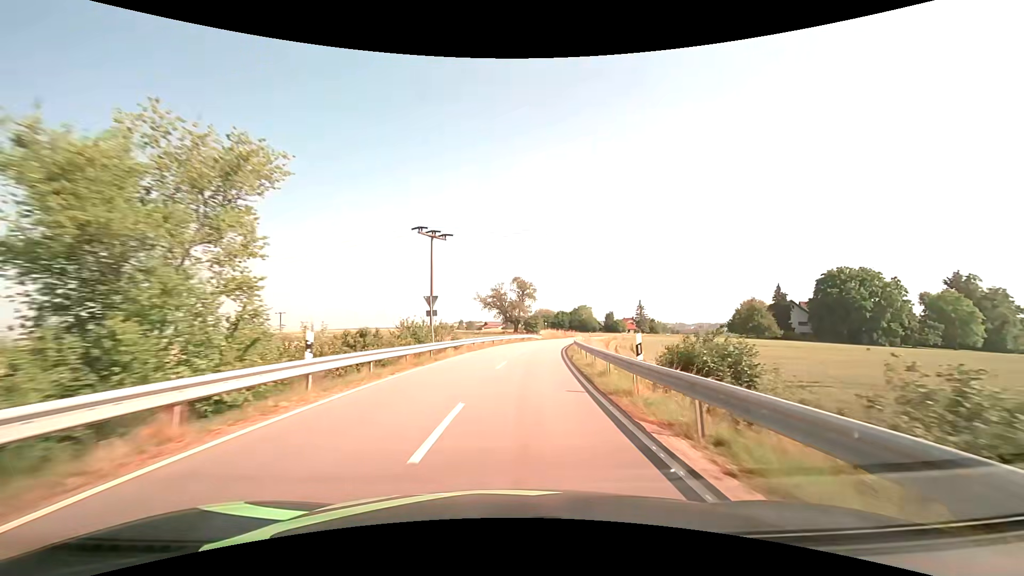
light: Day
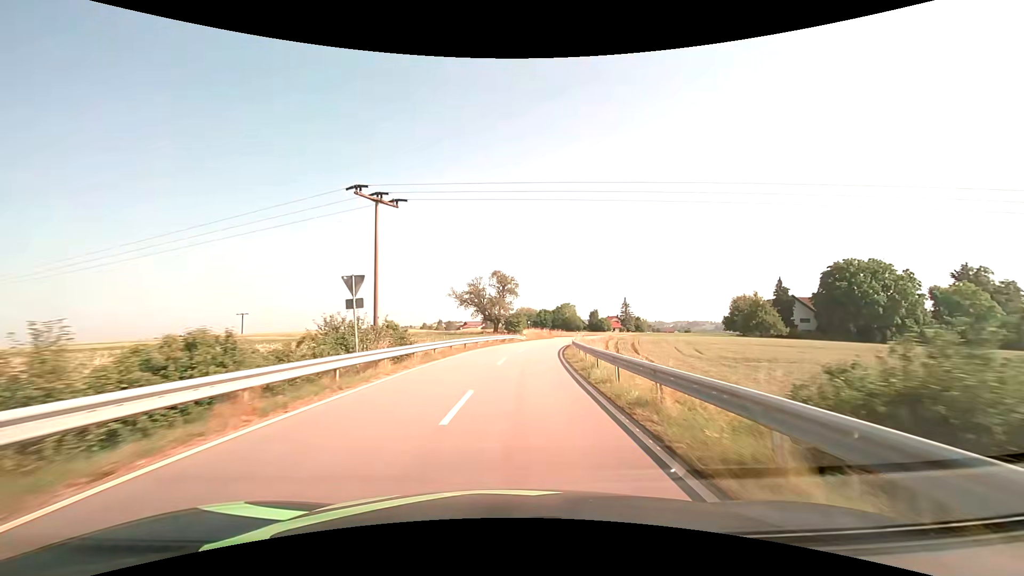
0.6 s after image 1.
(+0.2, +10.2) m; +2°
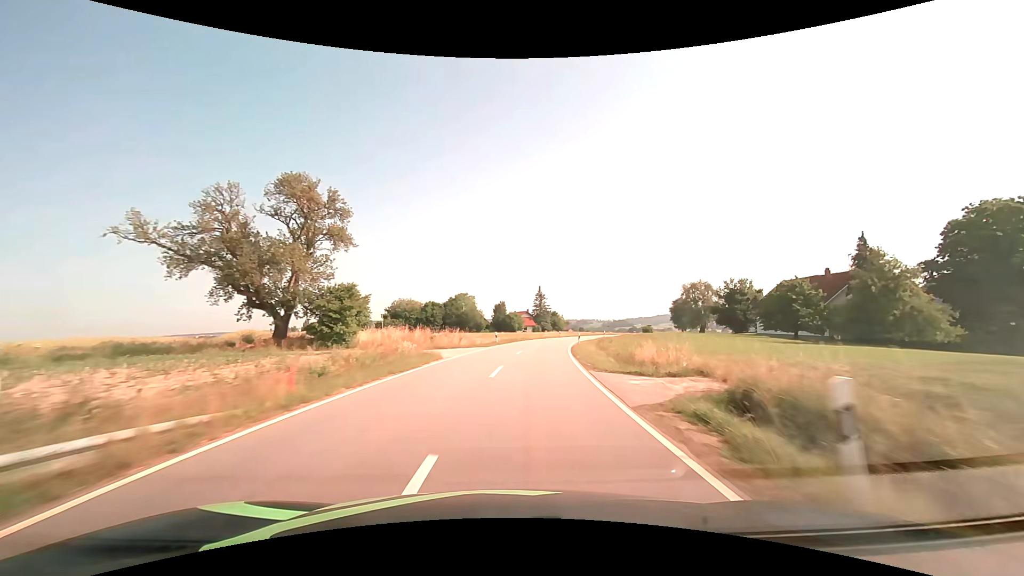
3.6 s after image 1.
(+4.9, +54.5) m; +12°
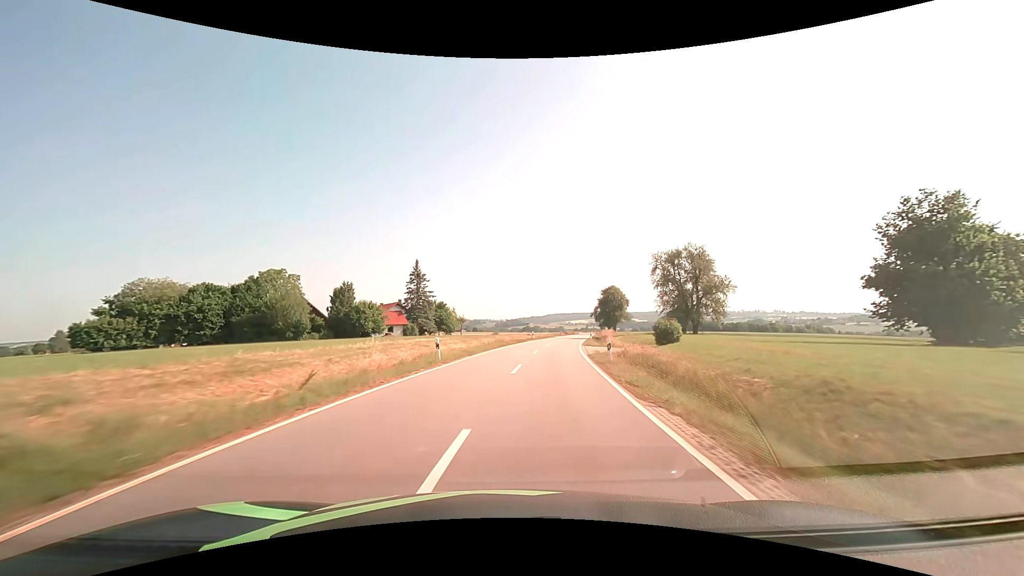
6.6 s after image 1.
(+6.7, +59.3) m; +12°
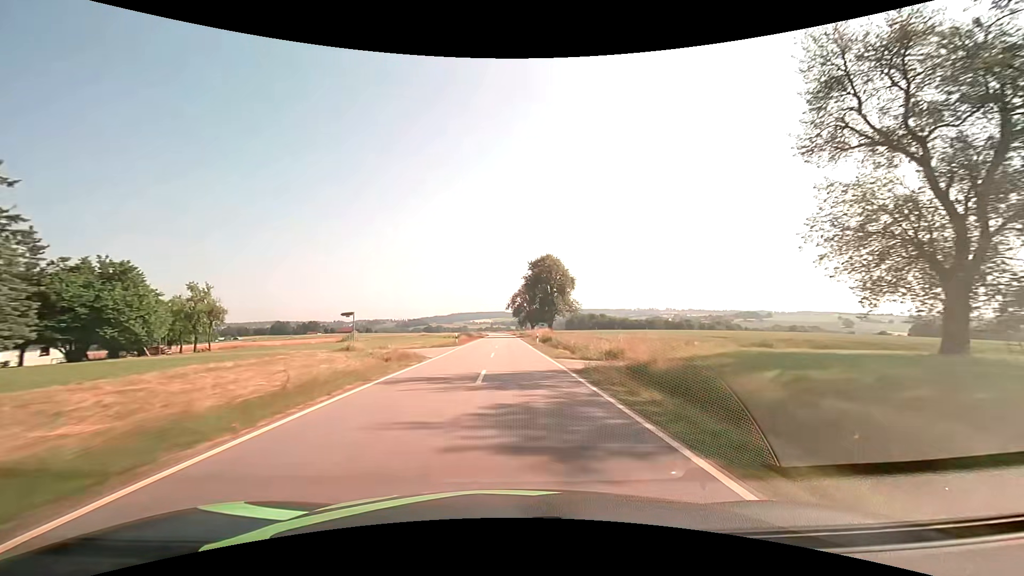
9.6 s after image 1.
(+7.3, +63.1) m; +11°
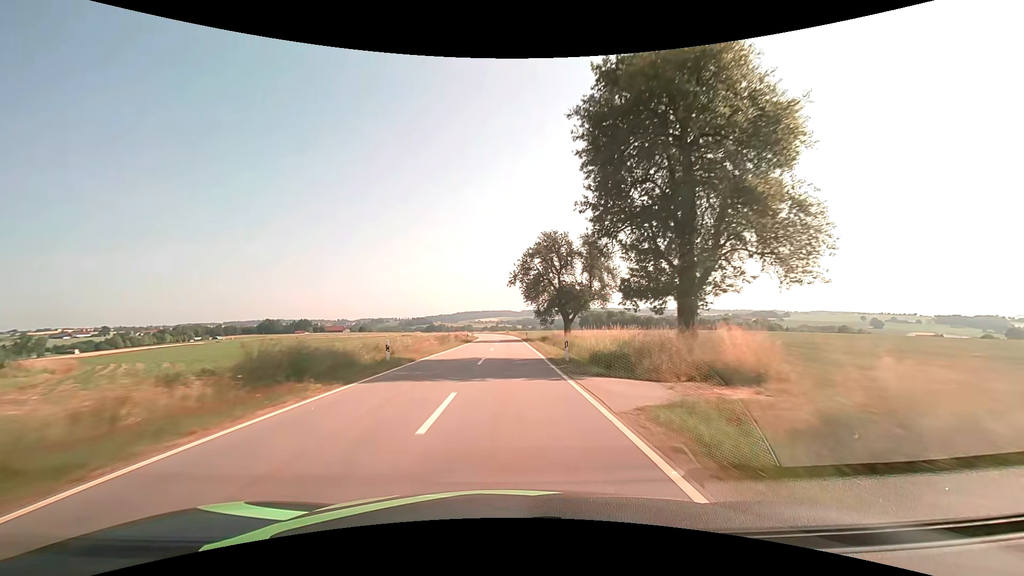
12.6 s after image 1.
(+0.3, +67.1) m; 0°
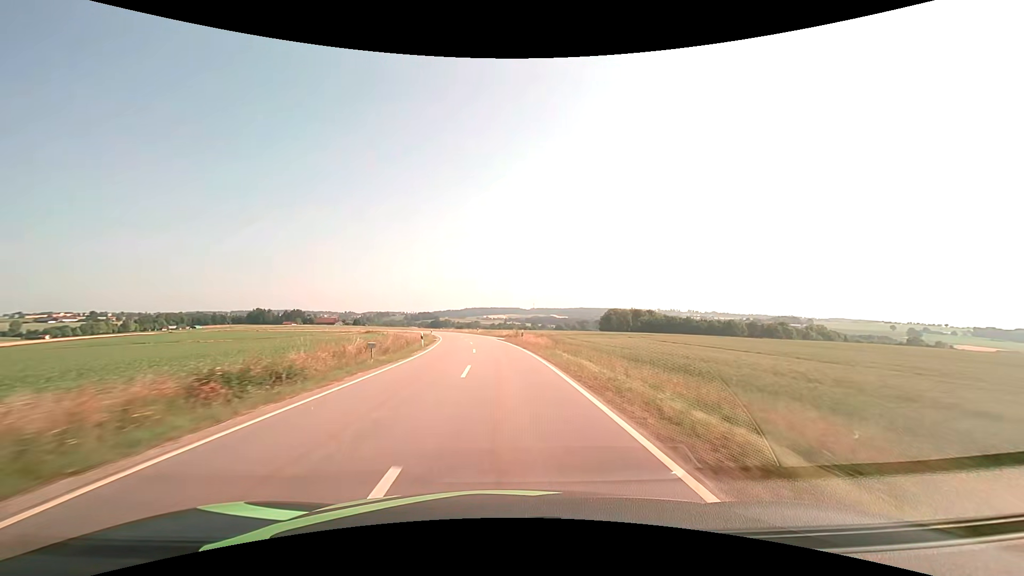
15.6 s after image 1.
(-0.4, +66.3) m; -1°
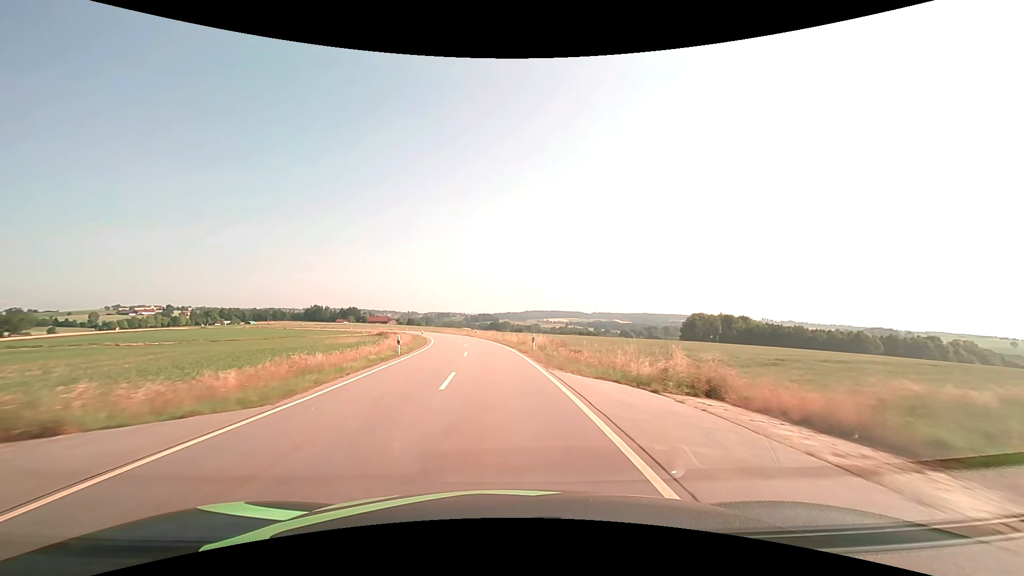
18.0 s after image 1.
(-2.9, +50.8) m; -7°
(0, +10) (-1, +20) (-1, +30) (-2, +40) (-3, +50) (-5, +60) (-7, +70) (-9, +79) (-11, +89) (-14, +99) m
